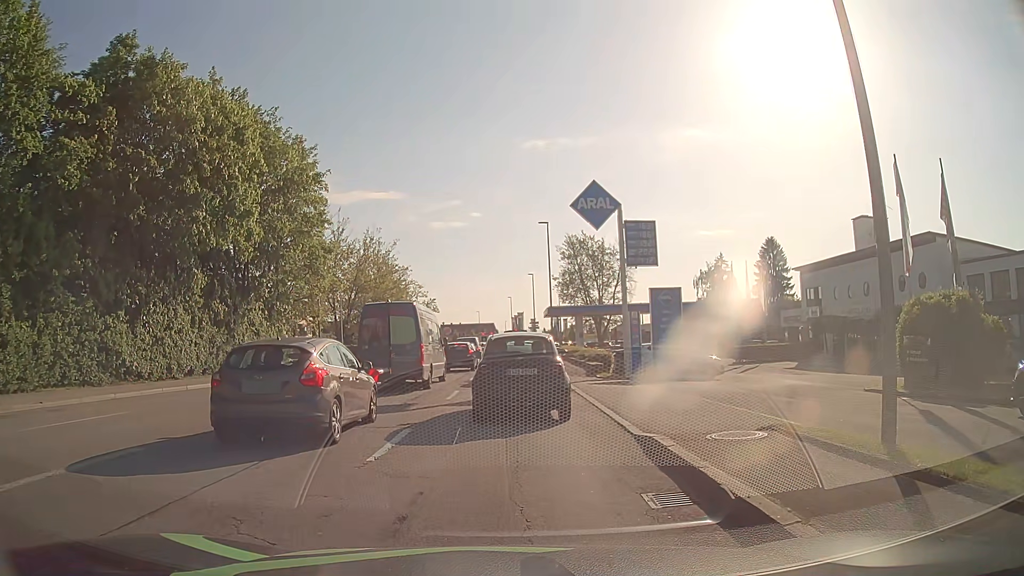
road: tertiary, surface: asphalt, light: Day
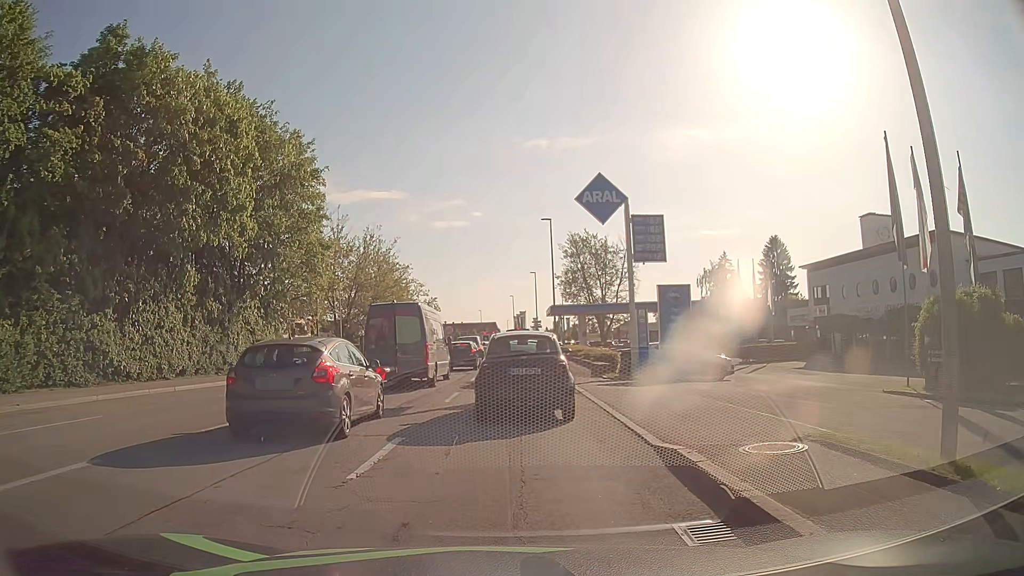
(0.0, +1.1) m; +2°
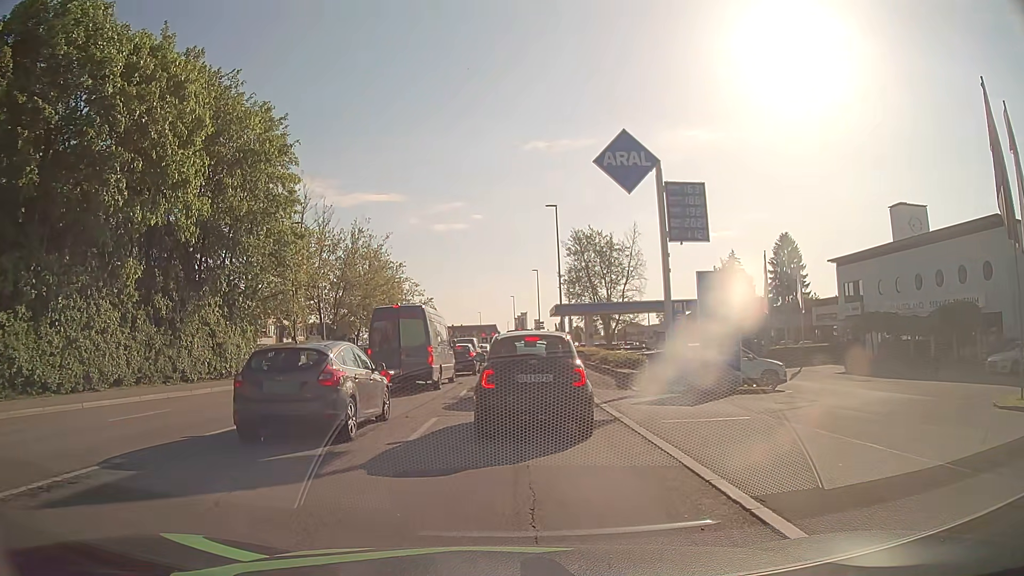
(-0.2, +5.8) m; -2°
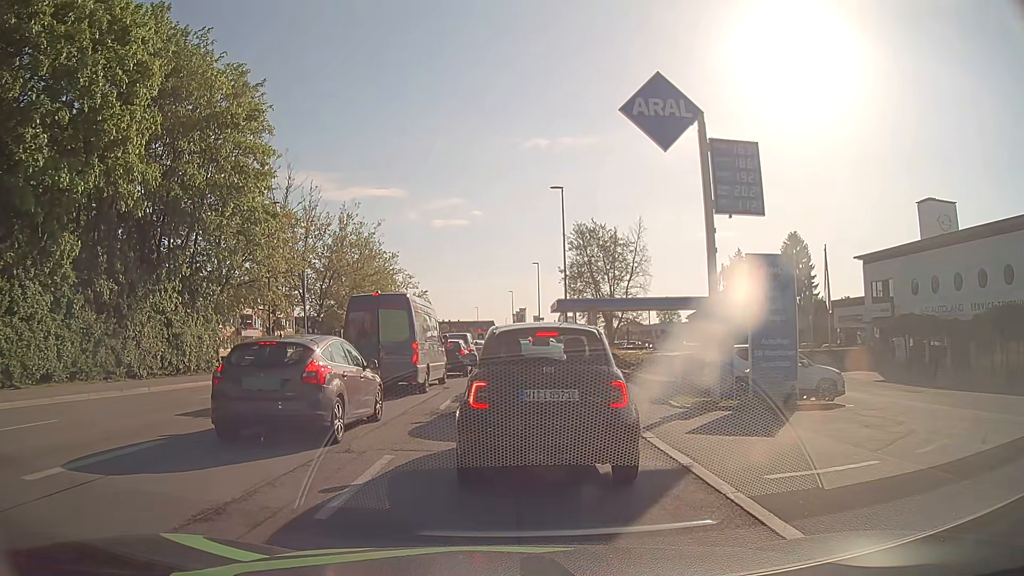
(0.0, +4.5) m; 0°
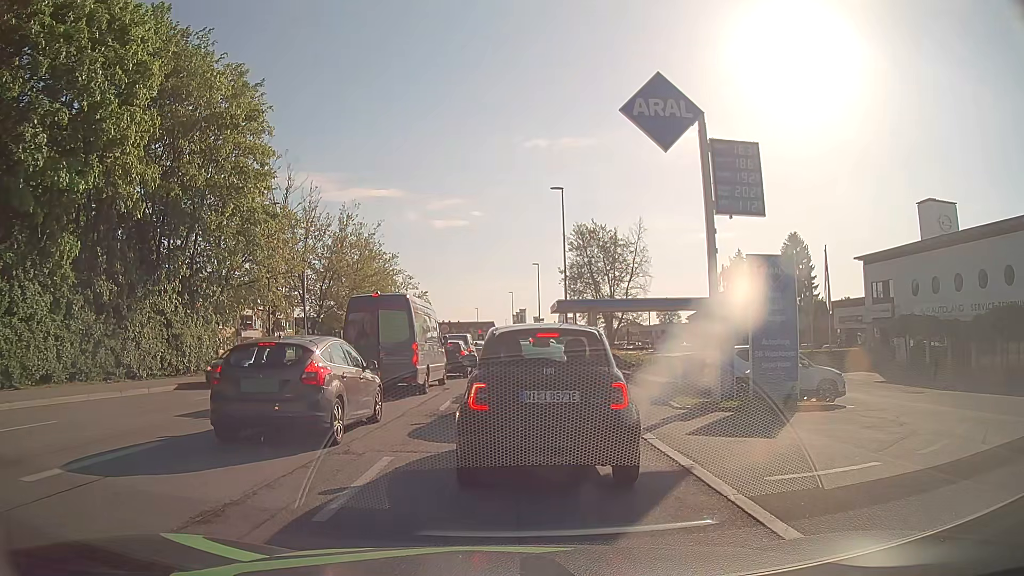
(0.0, +0.1) m; 0°
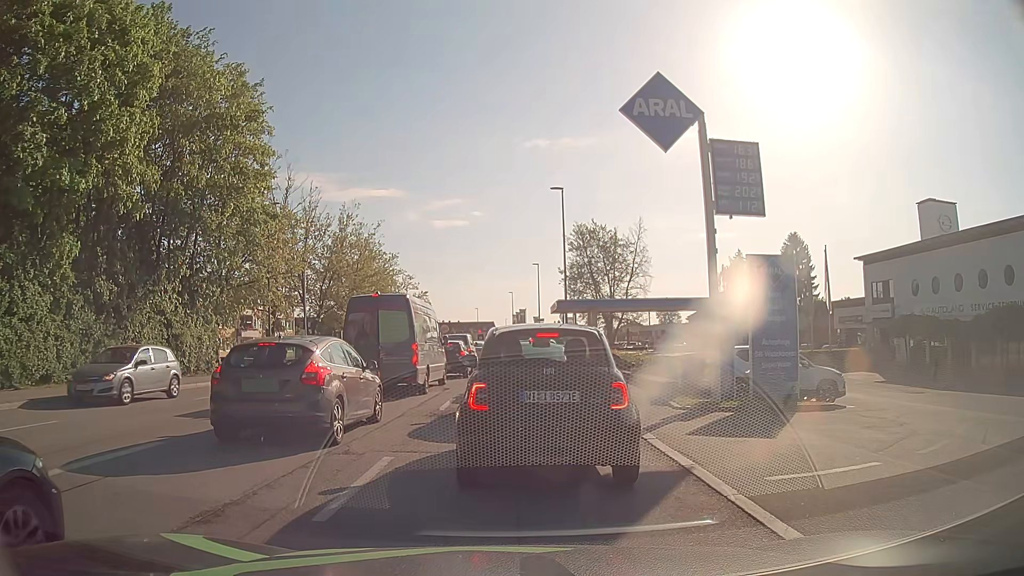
(0.0, 0.0) m; 0°
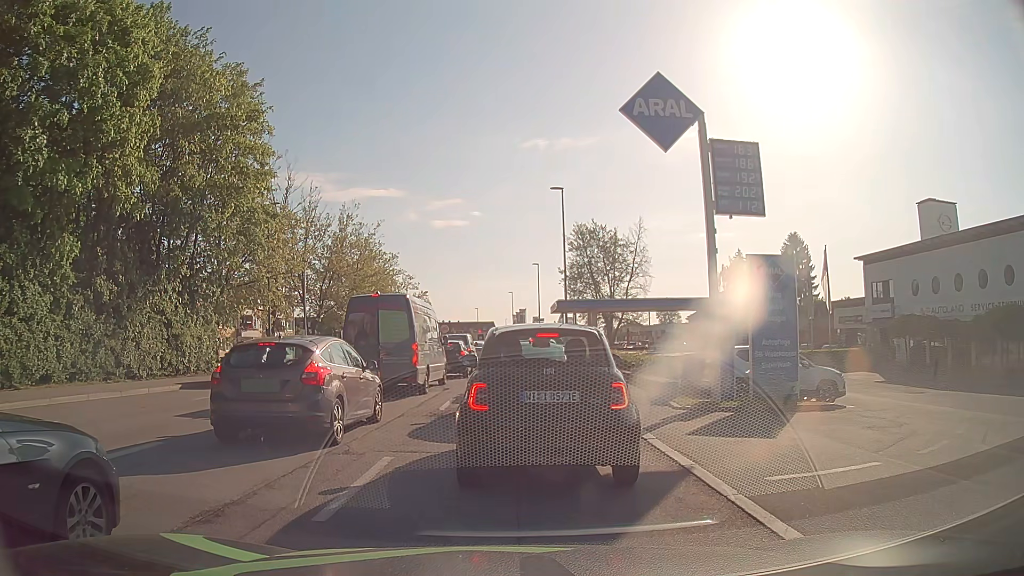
(0.0, 0.0) m; 0°
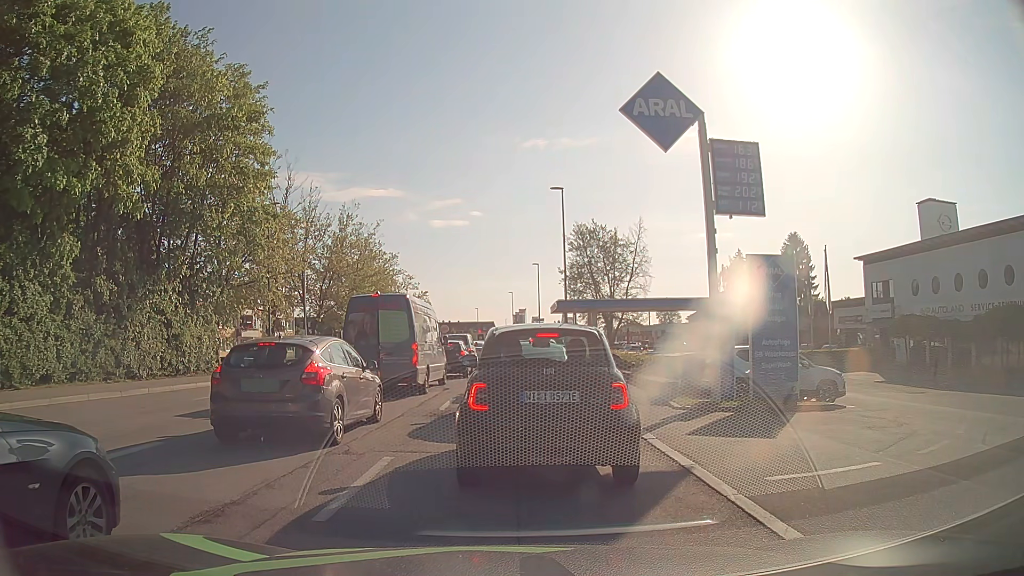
(0.0, 0.0) m; 0°
